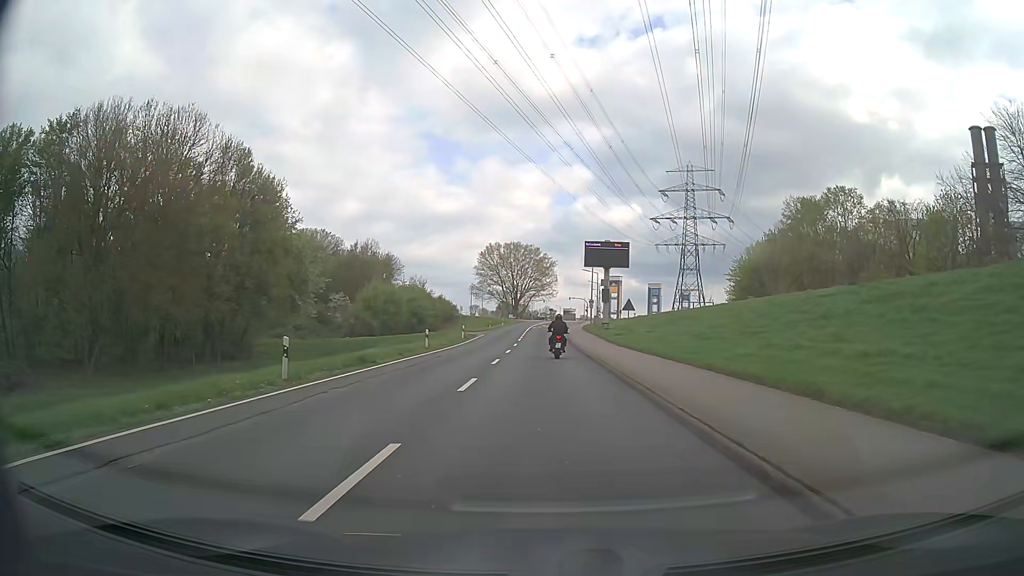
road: secondary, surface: asphalt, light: Day
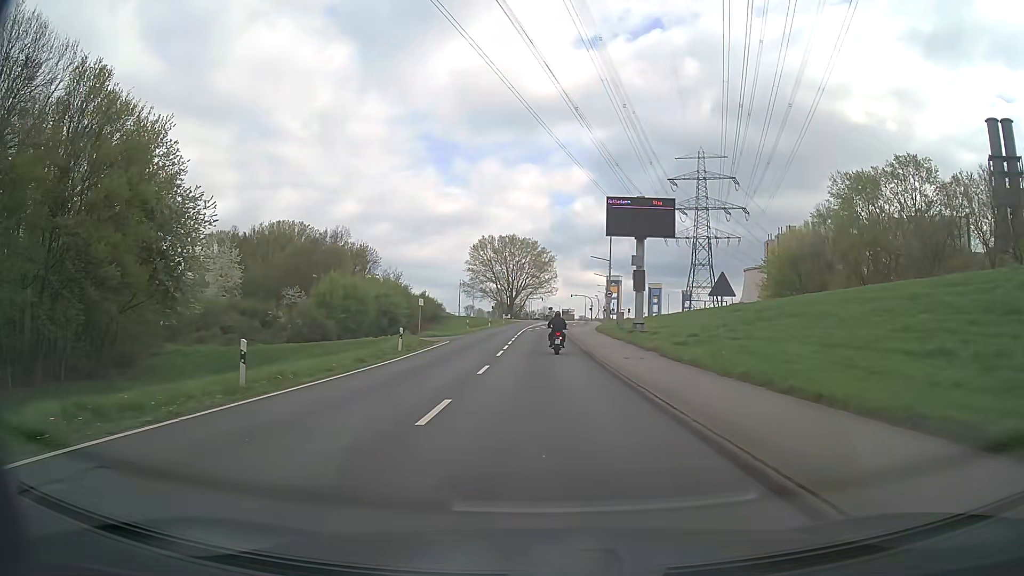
(0.0, +22.4) m; 0°
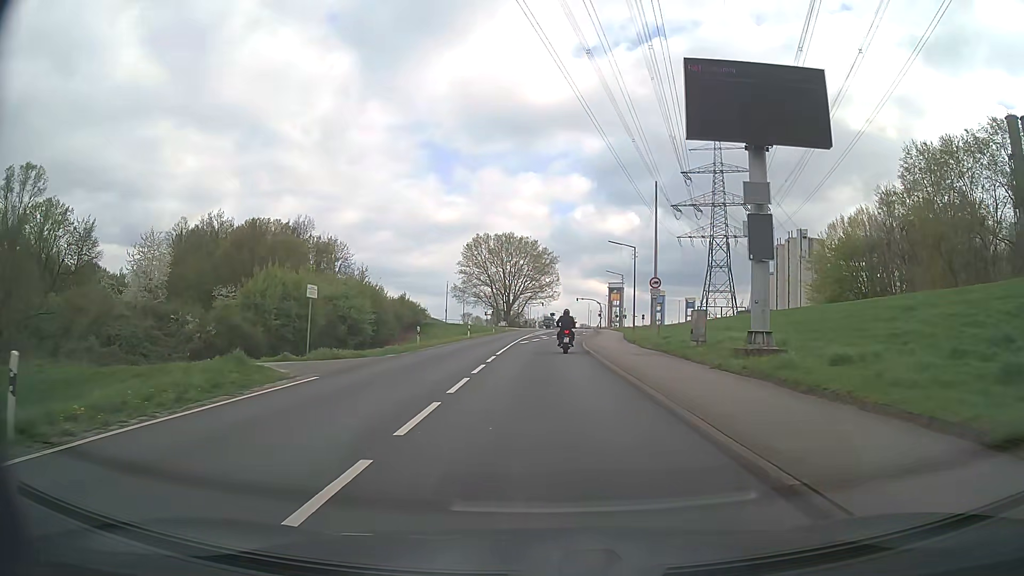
(0.0, +22.7) m; 0°
(0, +10) (0, +20) (0, +30) (+1, +40) (+2, +50) (+3, +60) (+4, +70) (+5, +80) (+5, +90) (+6, +100) m
